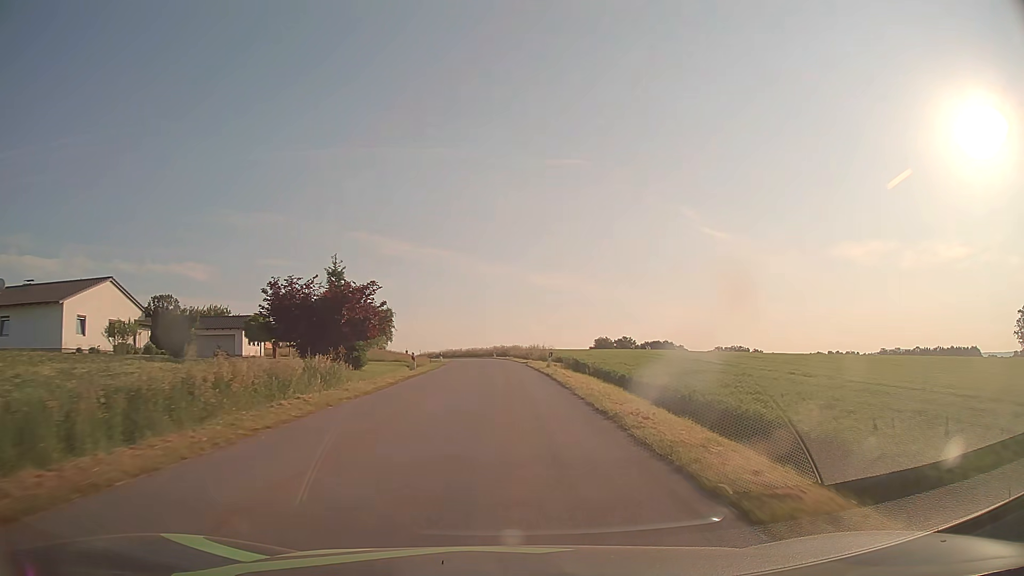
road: tertiary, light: Day
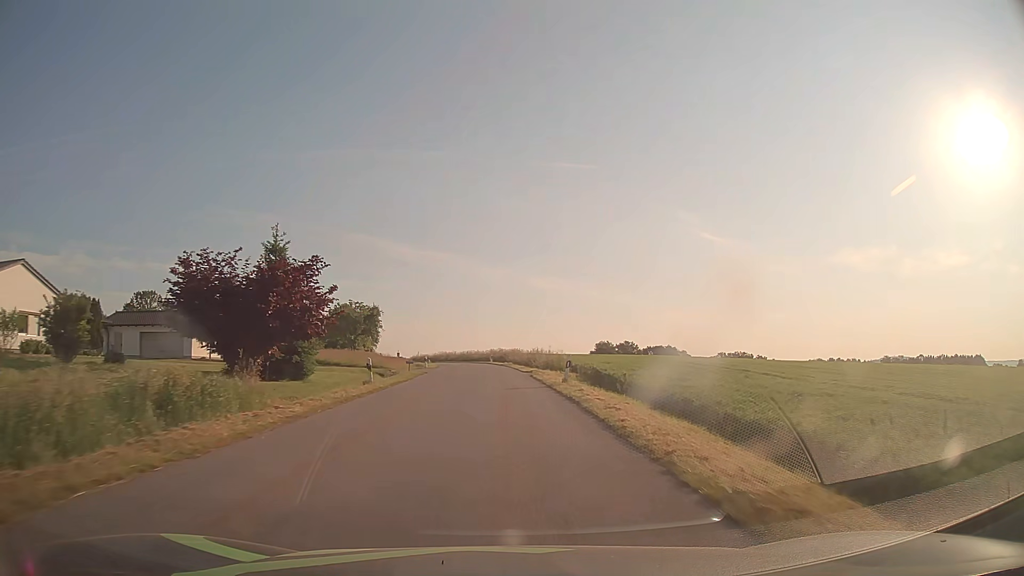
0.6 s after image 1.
(0.0, +10.6) m; 0°
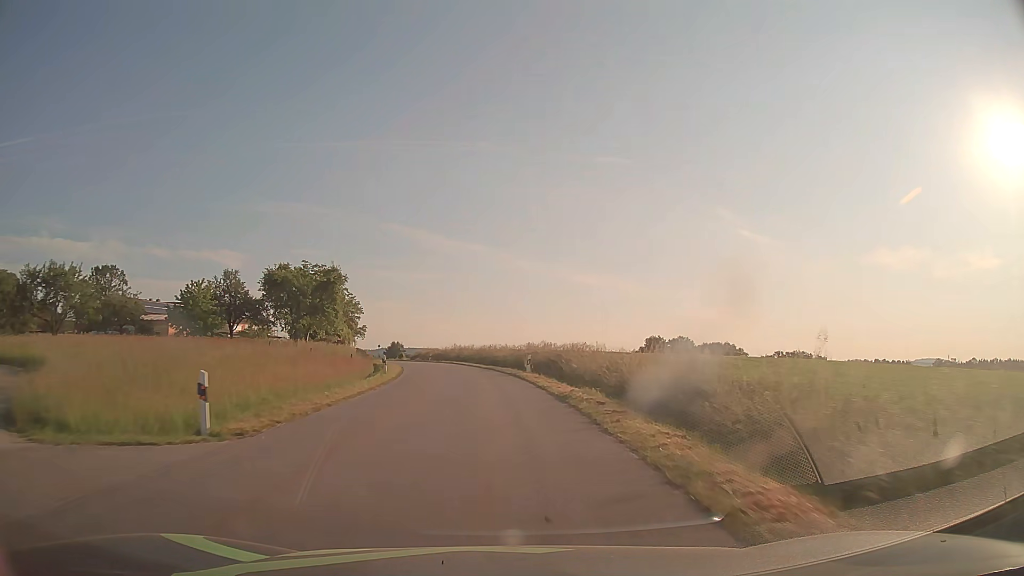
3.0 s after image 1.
(-0.9, +41.6) m; -3°
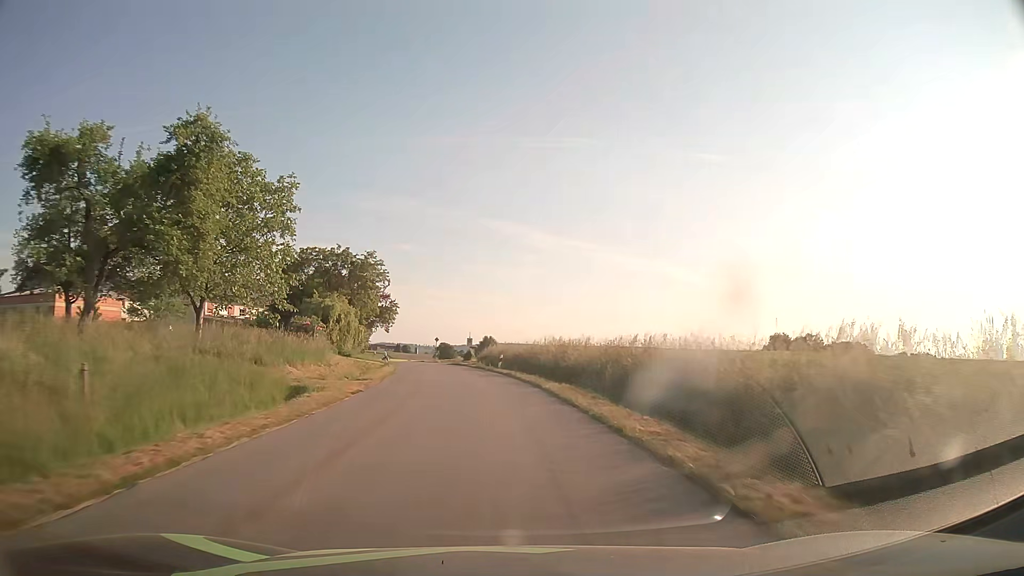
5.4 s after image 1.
(-2.7, +41.5) m; -8°
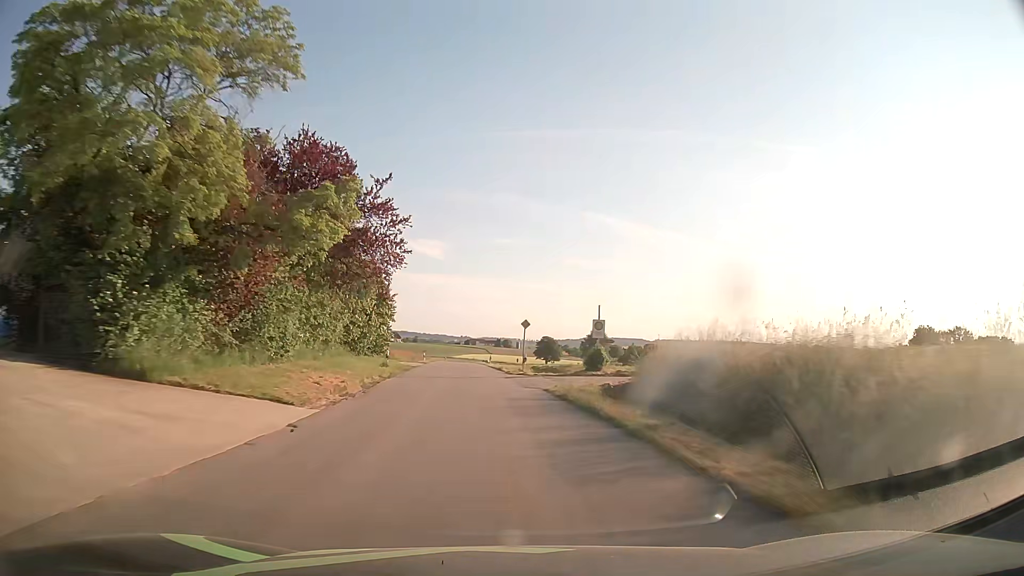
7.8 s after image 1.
(-3.3, +42.0) m; -9°
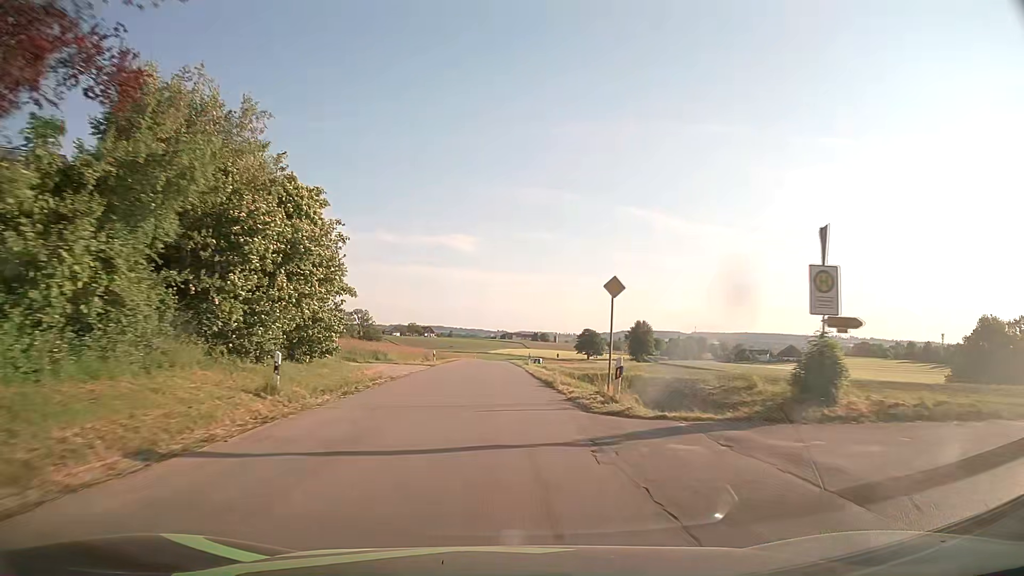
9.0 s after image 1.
(-0.5, +21.3) m; -3°
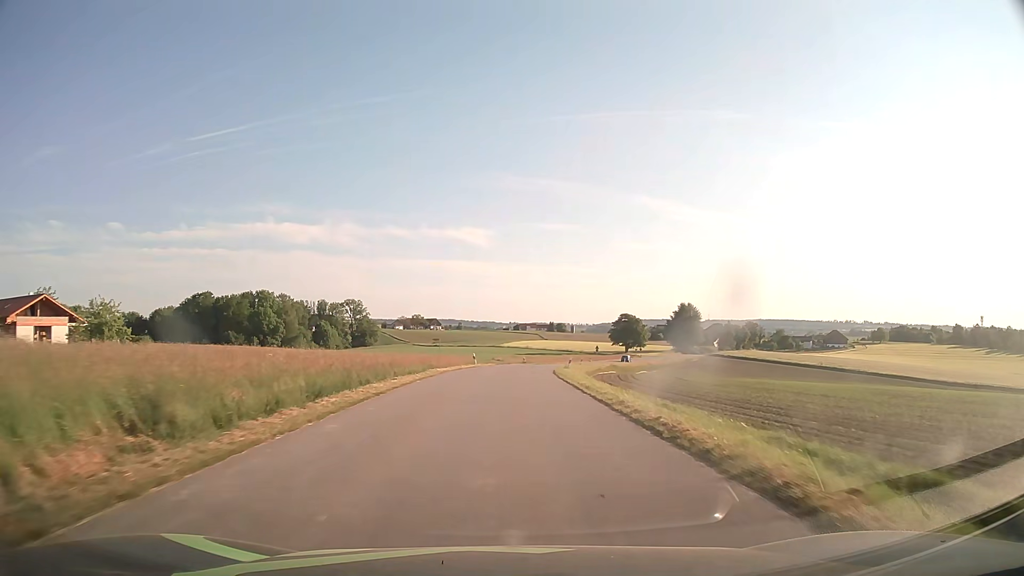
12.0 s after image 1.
(-1.9, +53.5) m; -1°
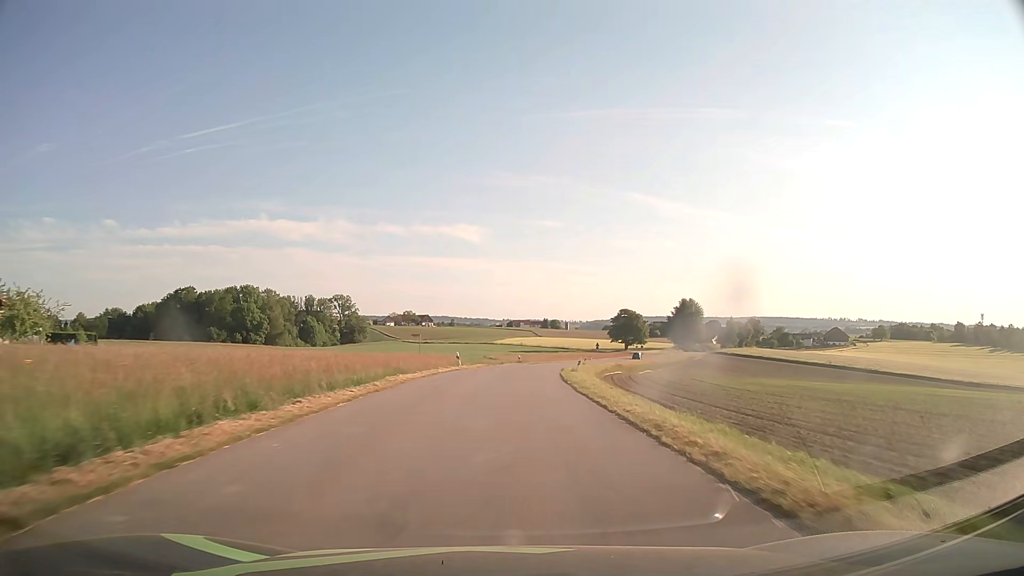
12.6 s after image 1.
(+0.1, +10.7) m; +1°
(0, +10) (0, +20) (0, +30) (+1, +40) (+2, +50) (+3, +60) (+4, +70) (+6, +80) (+9, +89) (+11, +99) m
